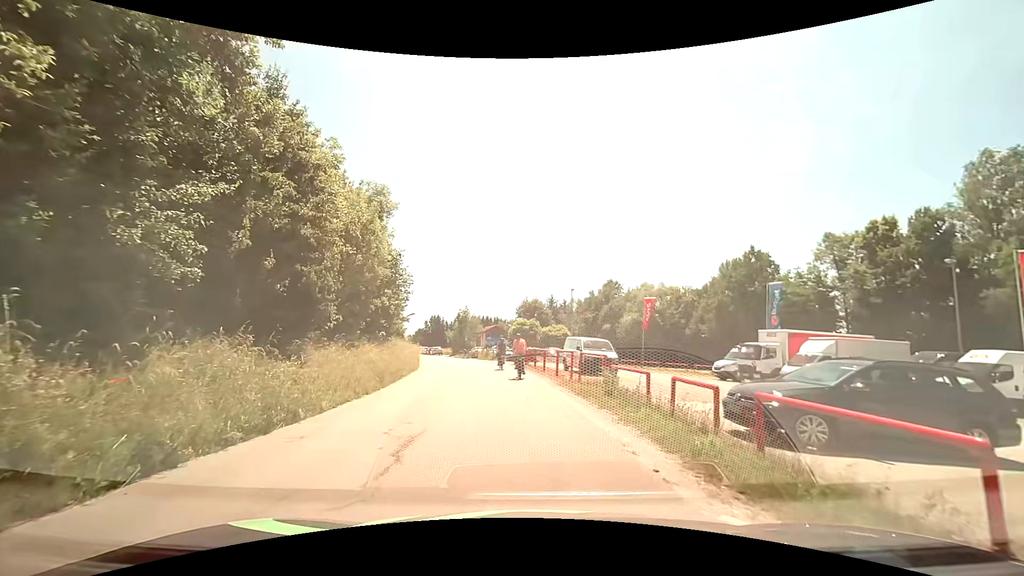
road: tertiary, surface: asphalt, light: Day
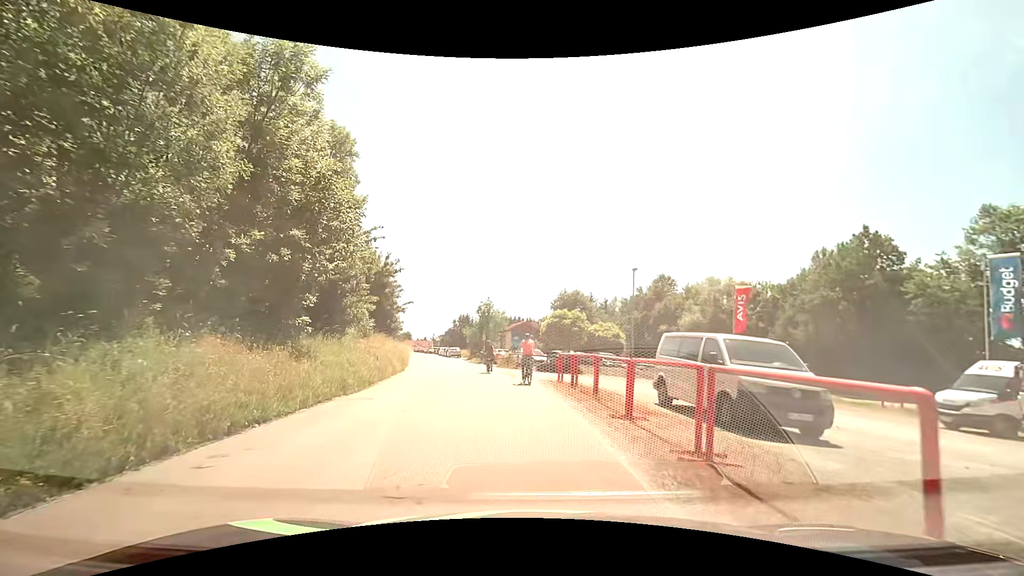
(-0.5, +15.7) m; -4°
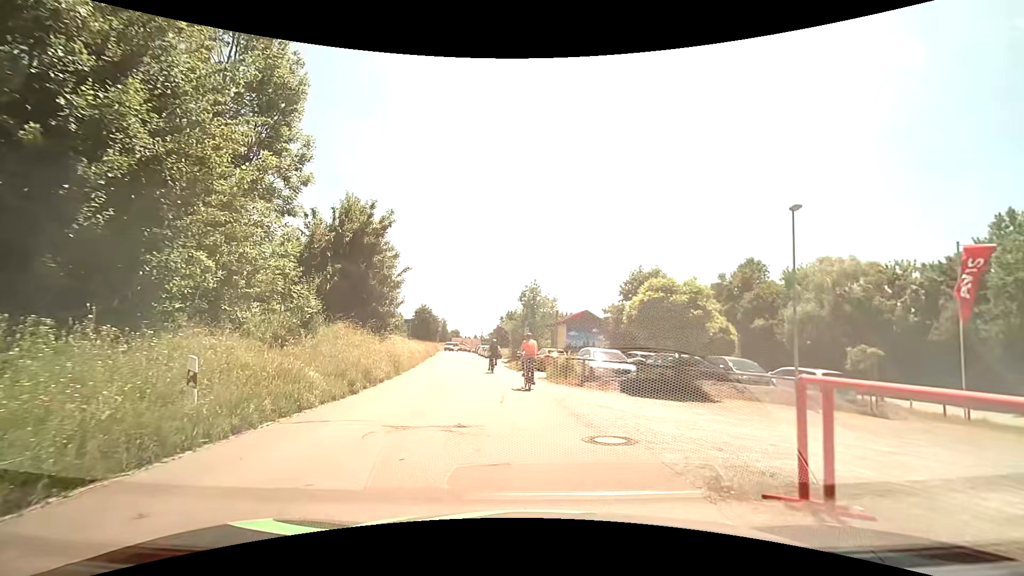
(-0.6, +15.0) m; -5°
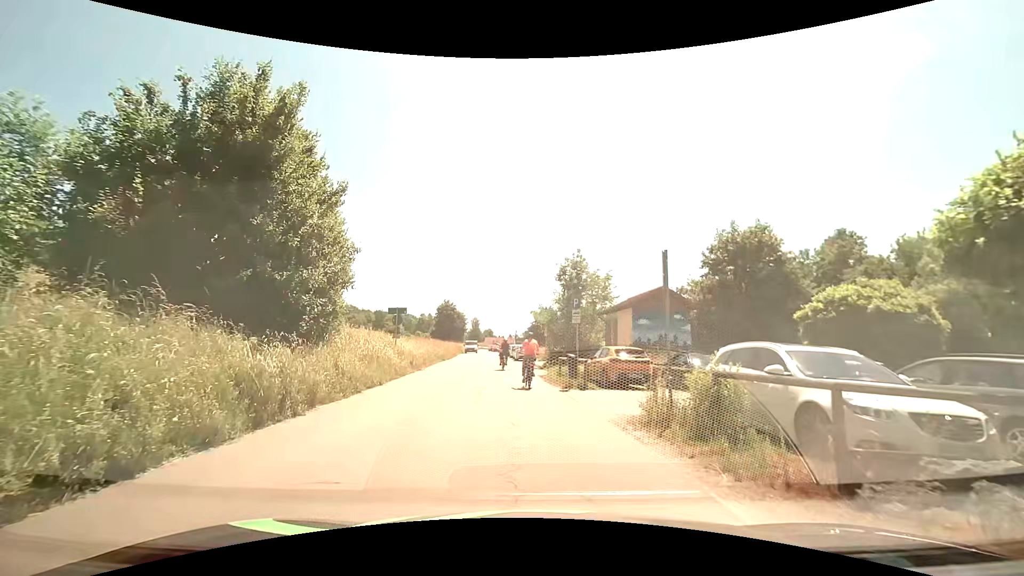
(-0.6, +13.3) m; -4°
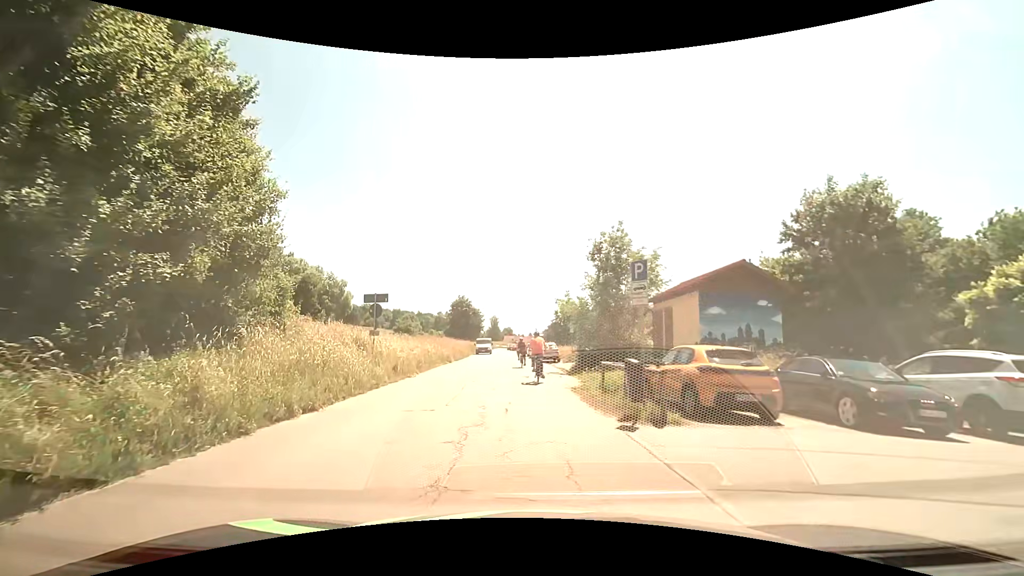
(-0.2, +7.0) m; -2°
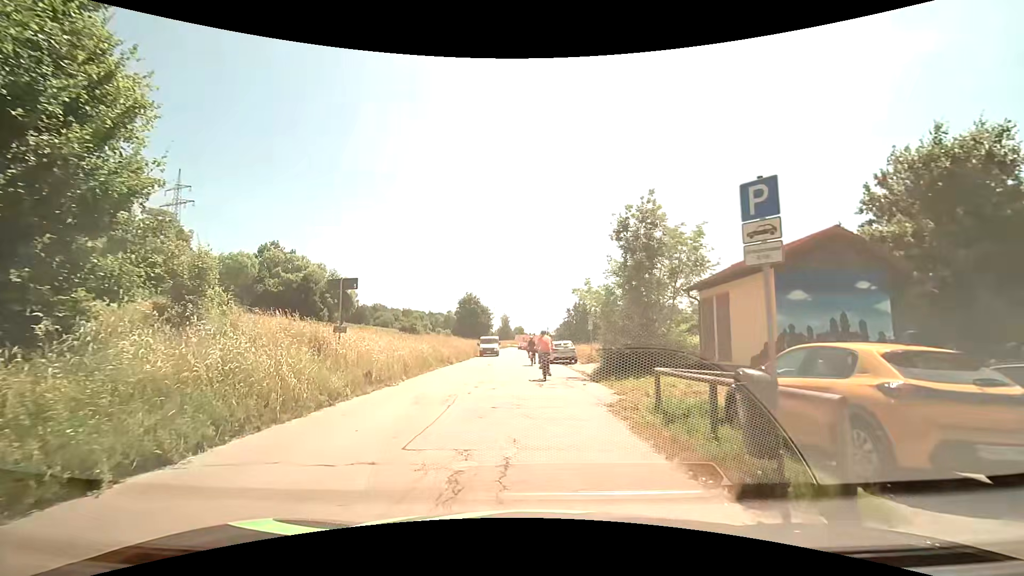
(-0.1, +4.7) m; -1°
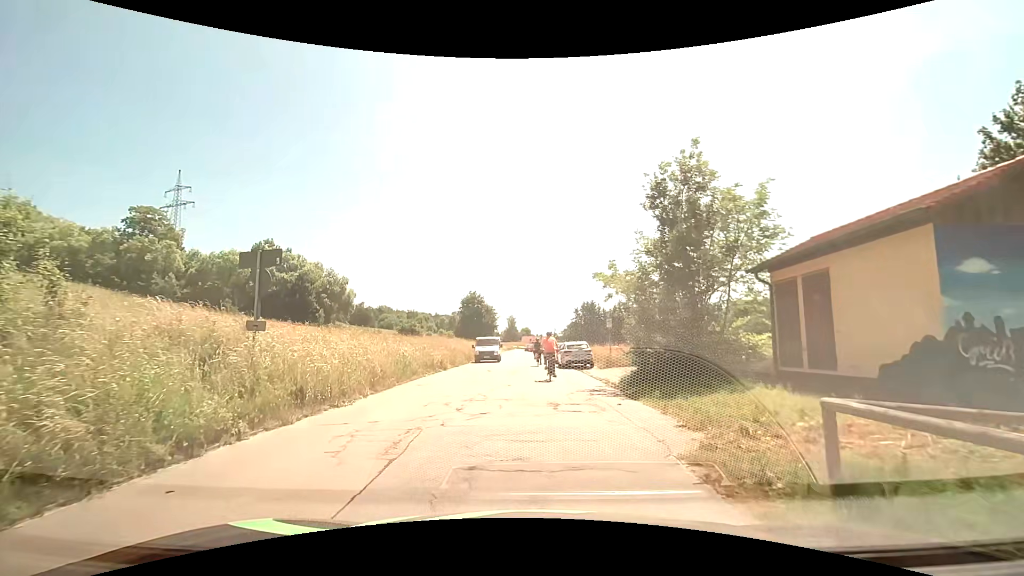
(-0.1, +5.0) m; -1°
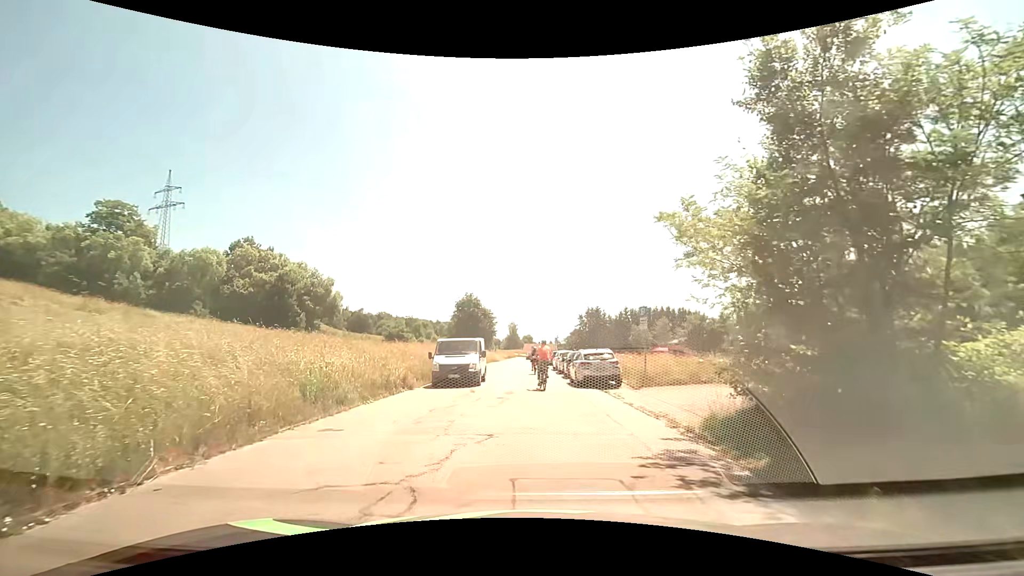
(0.0, +8.0) m; +1°
(0, +10) (0, +20) (-1, +30) (-1, +40) (-1, +50) (-2, +60) (-1, +70) (+4, +78) (+13, +82) (+21, +88) m
